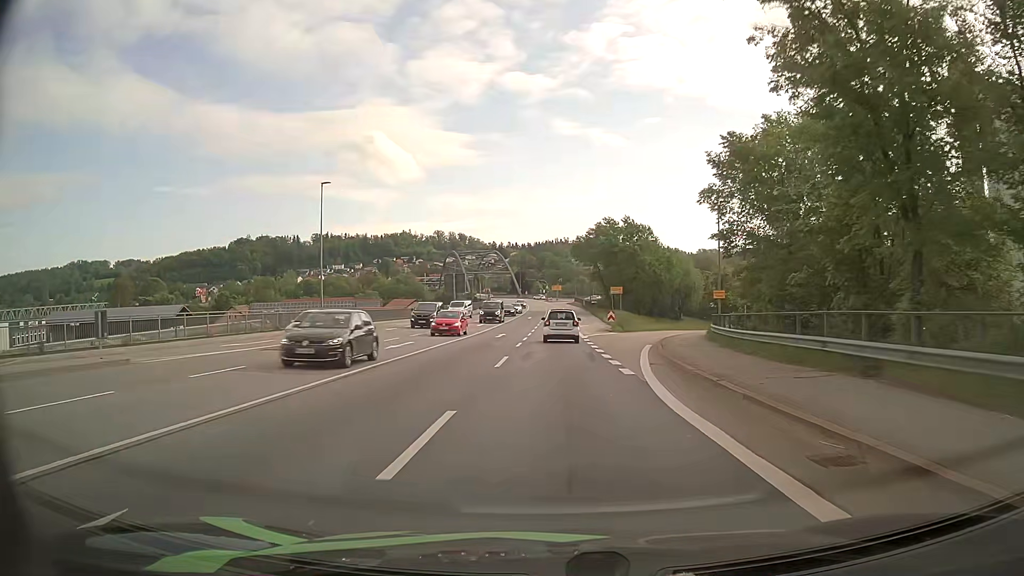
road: primary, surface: asphalt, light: Day
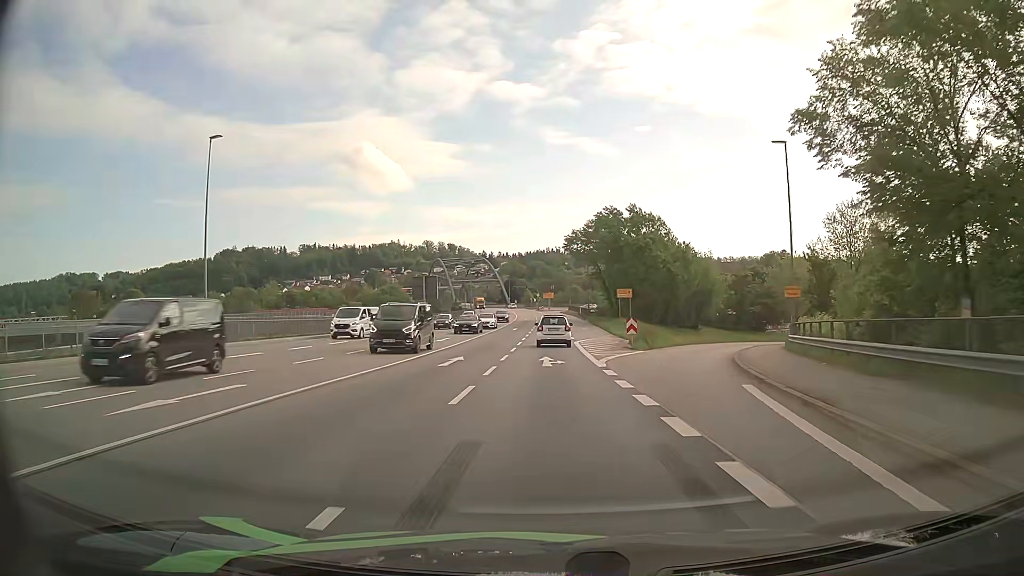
(+0.1, +16.9) m; +1°
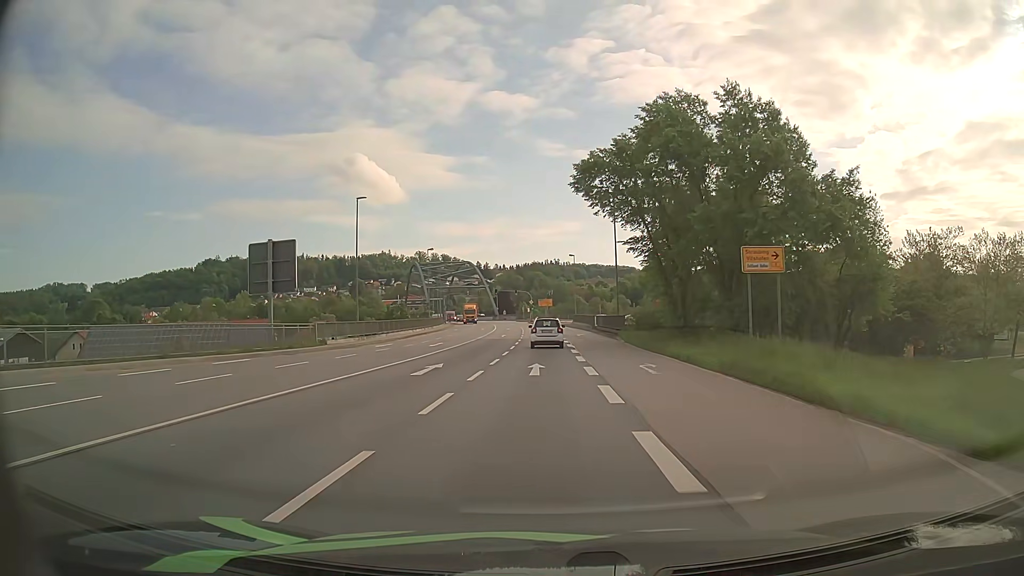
(+0.1, +42.9) m; 0°
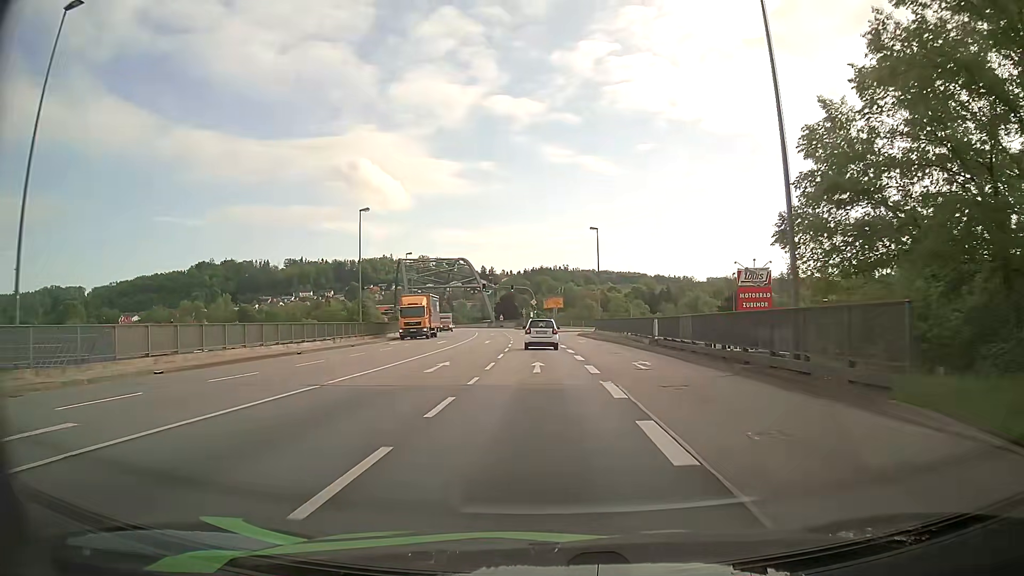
(-0.1, +35.0) m; -1°
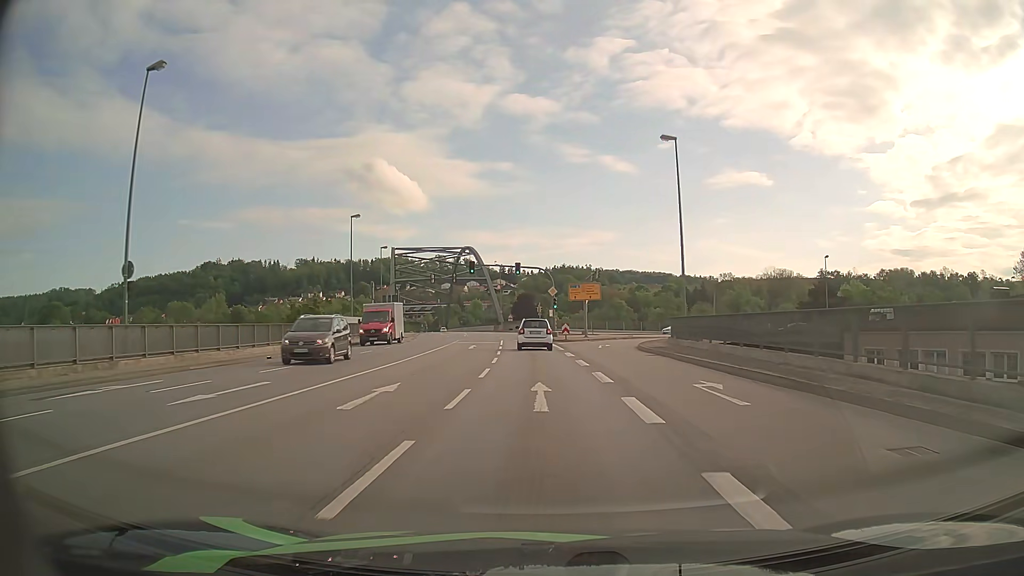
(-0.3, +33.2) m; -1°
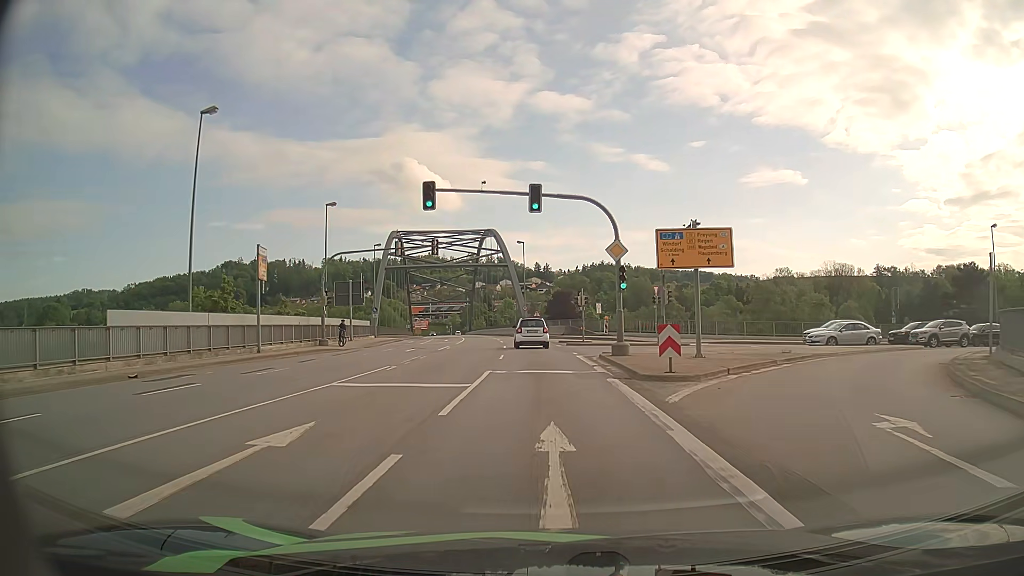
(-0.7, +30.7) m; -3°
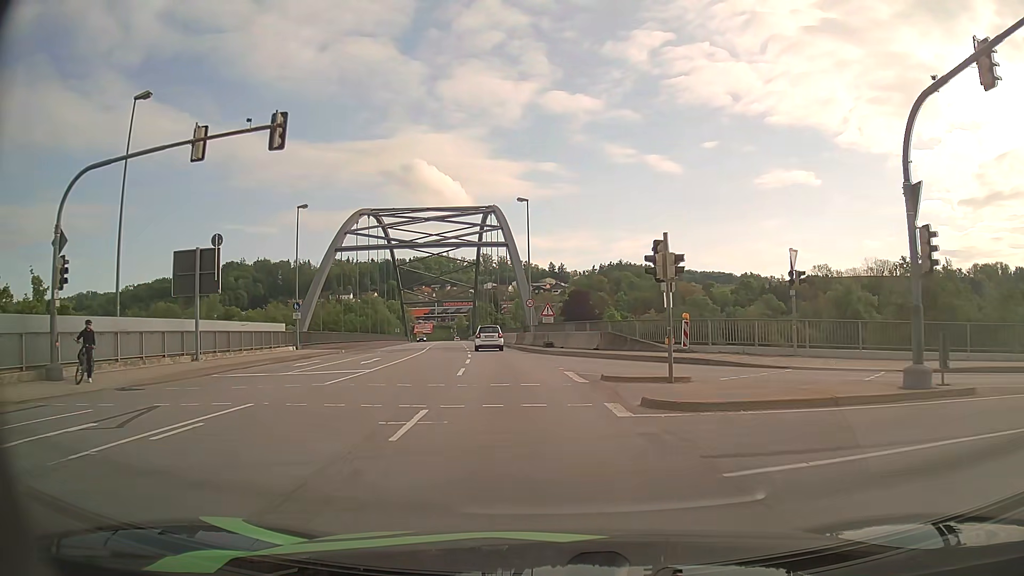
(-0.3, +27.2) m; -2°
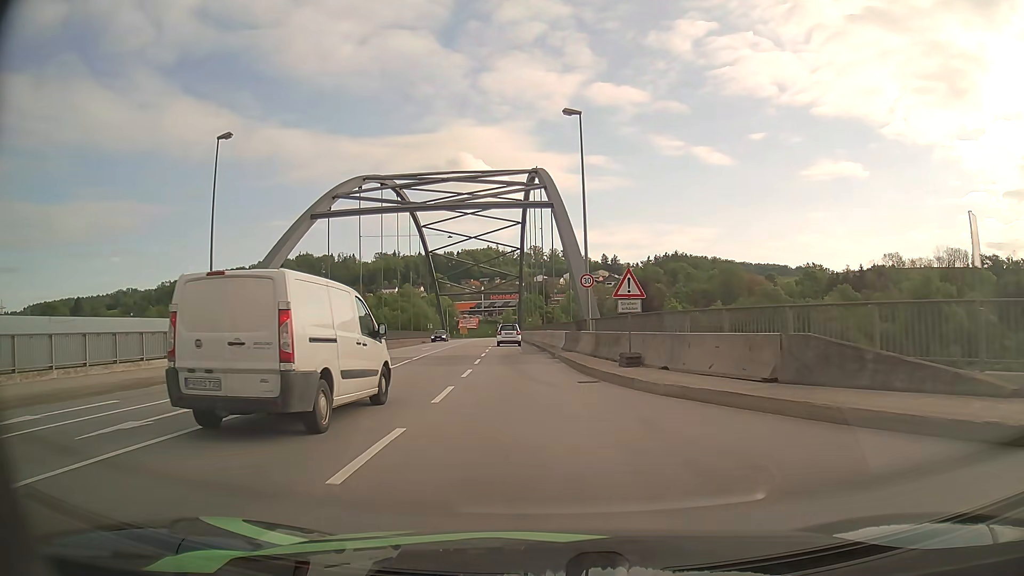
(-0.6, +19.2) m; -4°
(0, +10) (-1, +20) (-1, +30) (-2, +40) (-3, +50) (-4, +60) (-4, +70) (-5, +80) (-6, +90) (-6, +100) m
